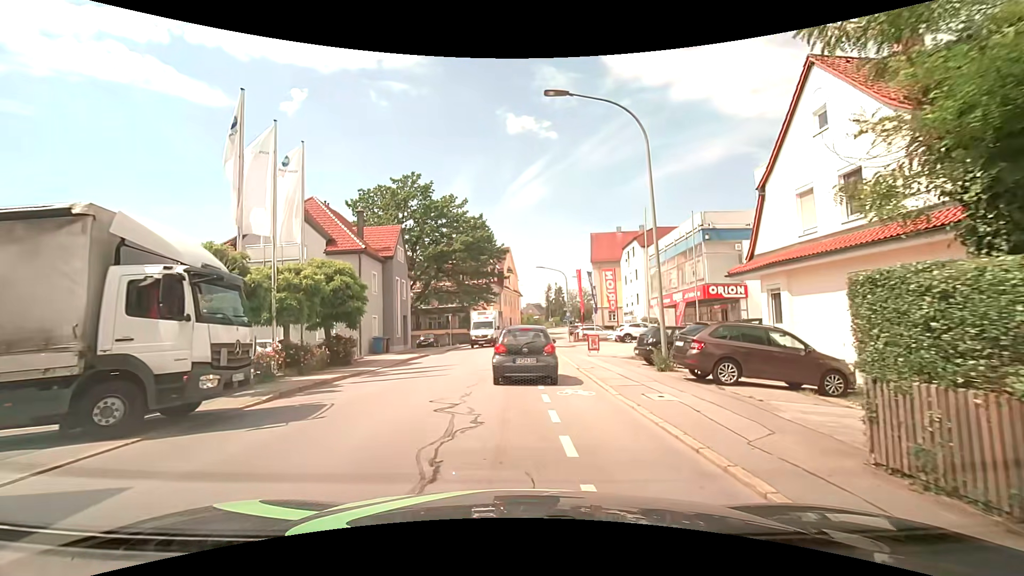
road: tertiary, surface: asphalt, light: Day
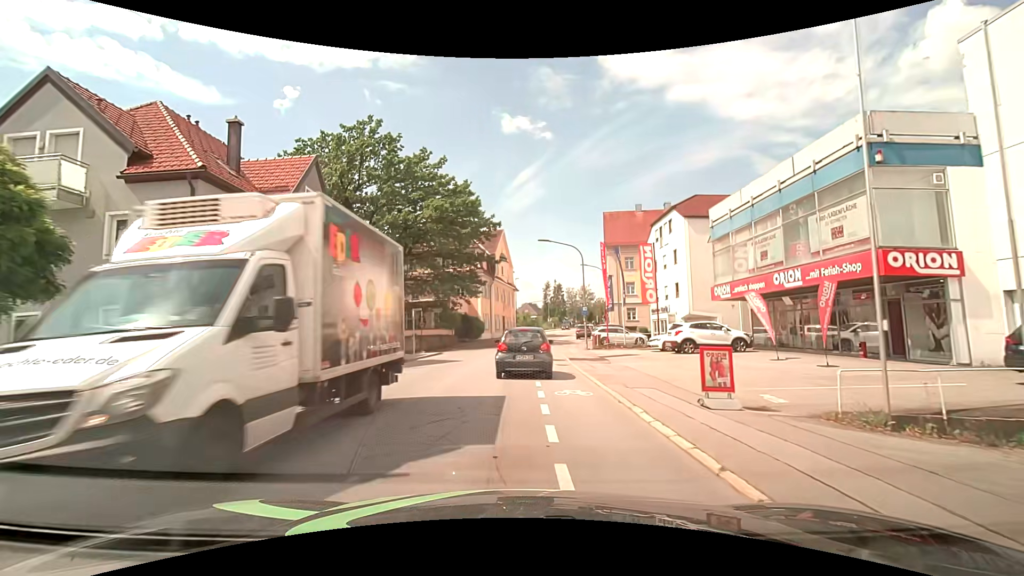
(+0.1, +15.9) m; +1°
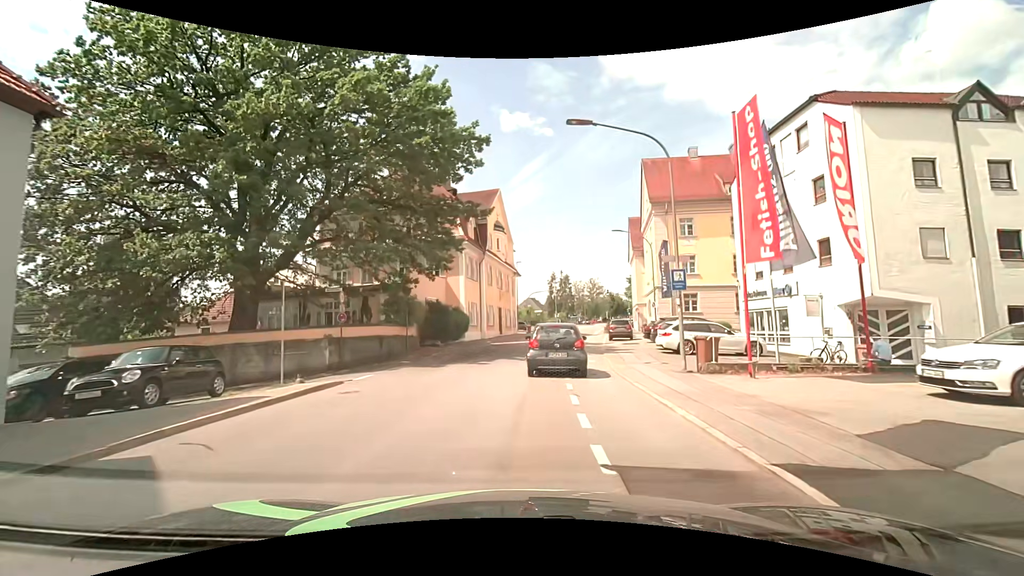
(0.0, +19.7) m; 0°
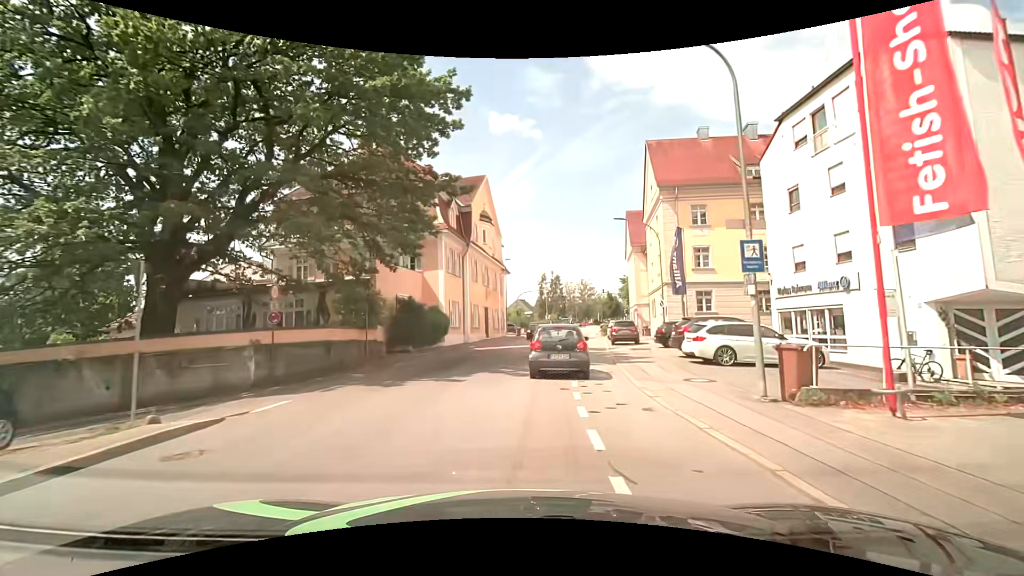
(0.0, +5.3) m; +1°
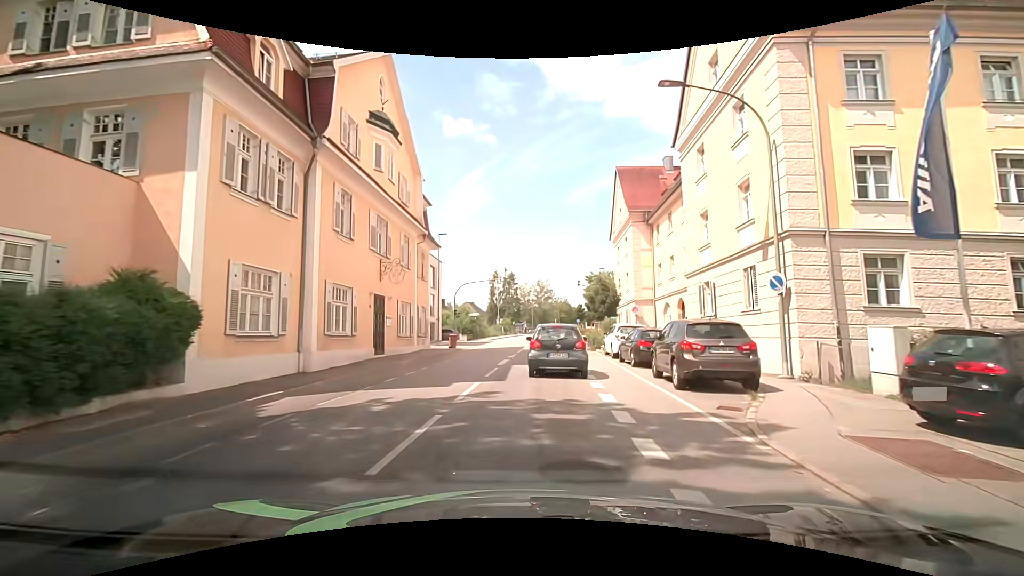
(+1.1, +21.3) m; +5°
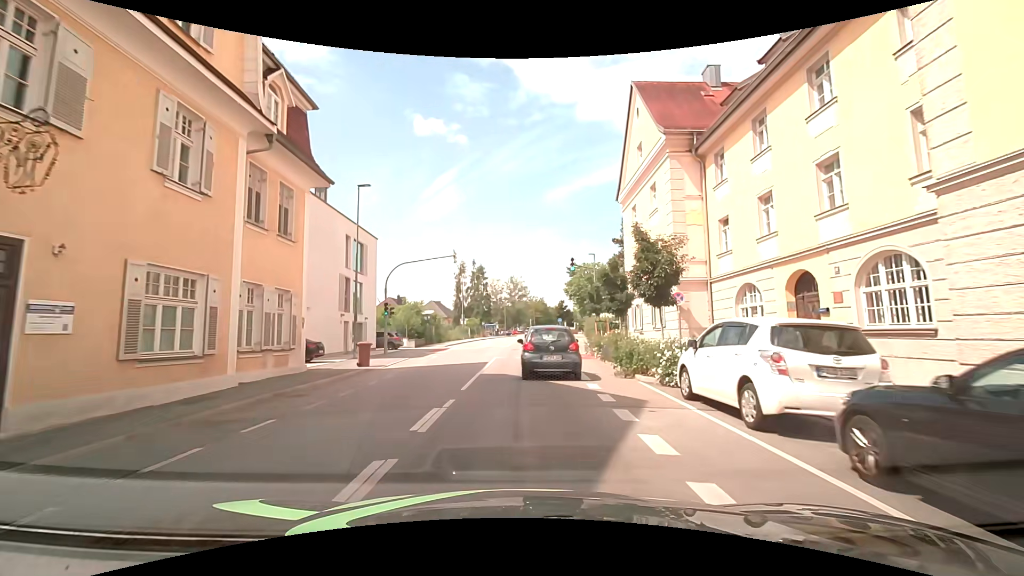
(+0.8, +16.1) m; +4°
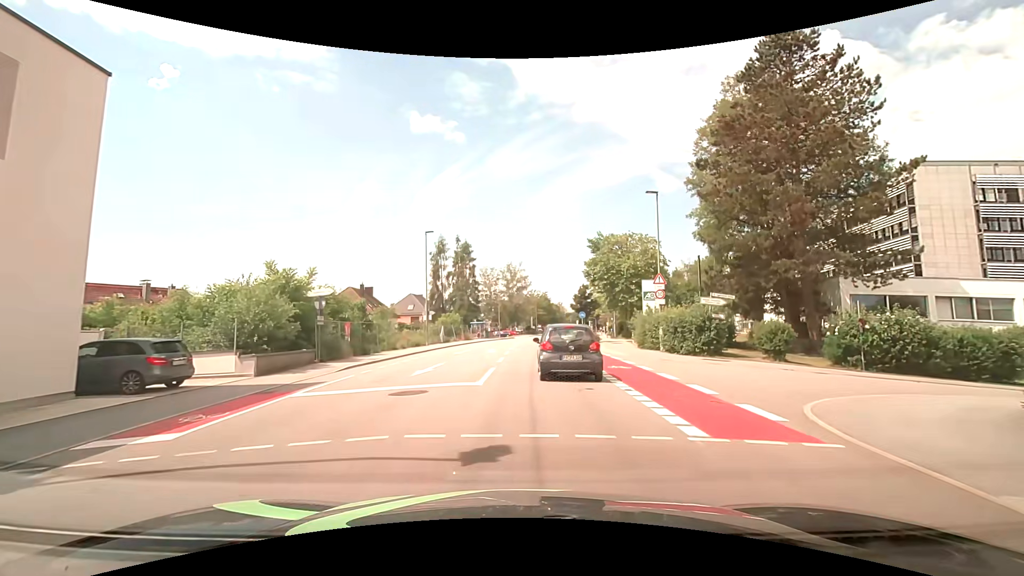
(+0.1, +27.6) m; 0°
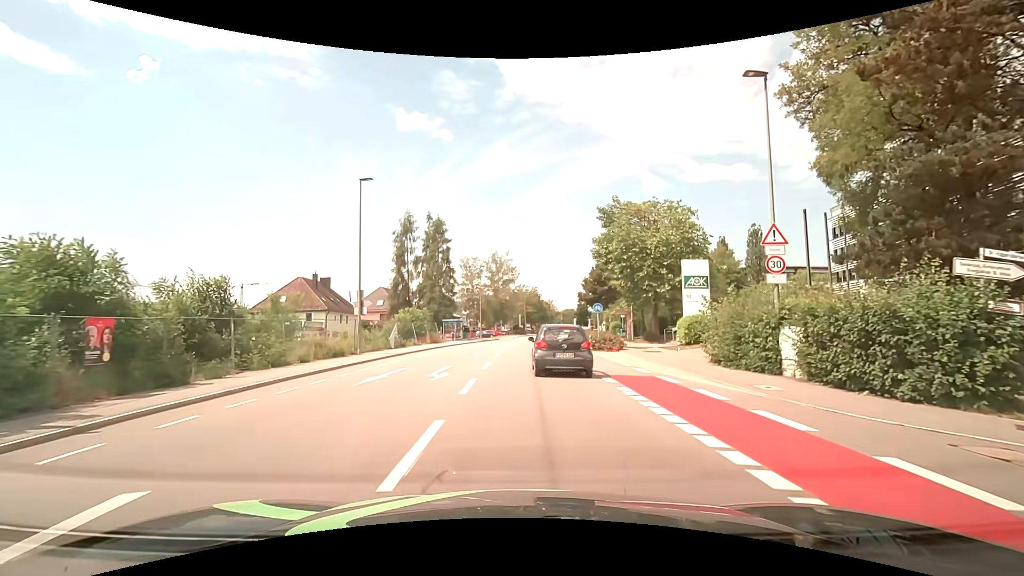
(+0.2, +15.5) m; +1°
(0, +10) (0, +20) (+1, +30) (+1, +40) (+2, +50) (+3, +60) (+4, +70) (+6, +80) (+7, +90) (+9, +99) m
